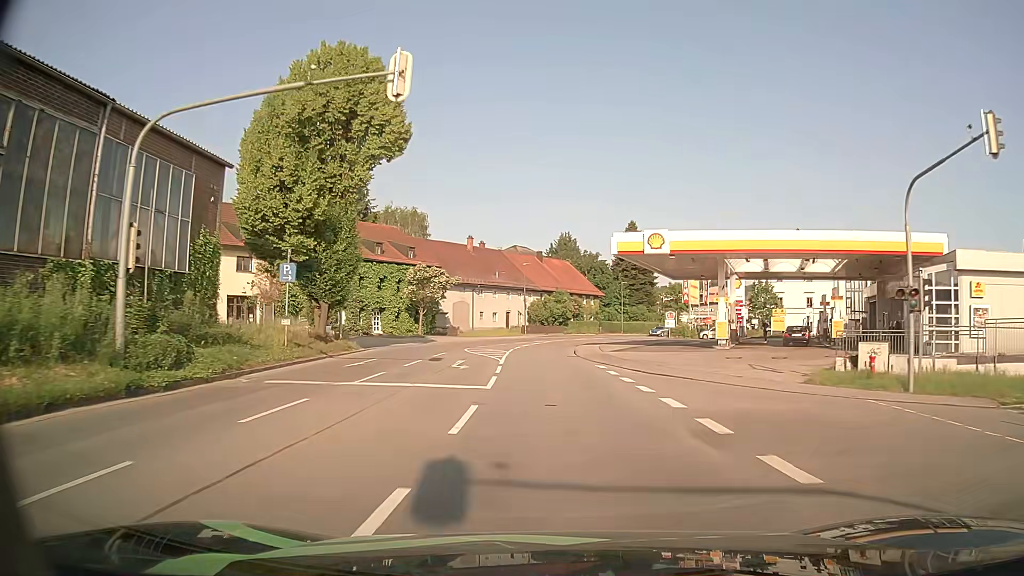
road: tertiary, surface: asphalt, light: Day
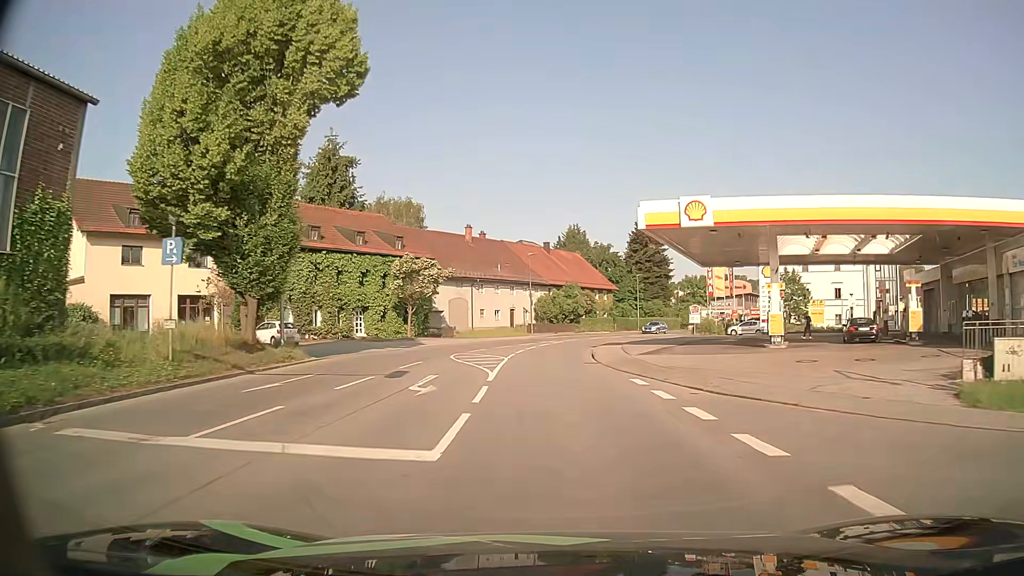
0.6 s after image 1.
(0.0, +7.9) m; -1°
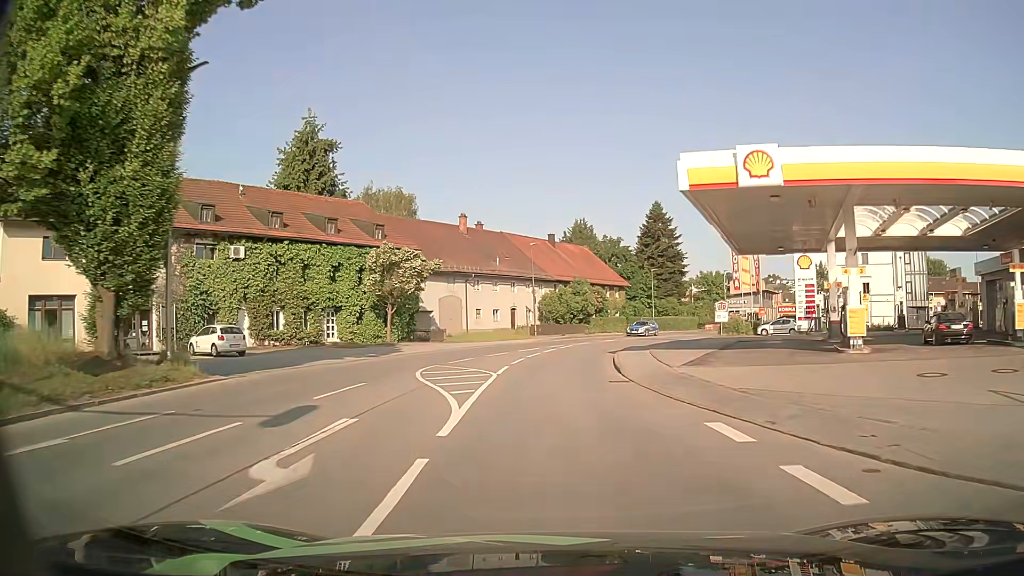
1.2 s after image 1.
(0.0, +7.8) m; 0°
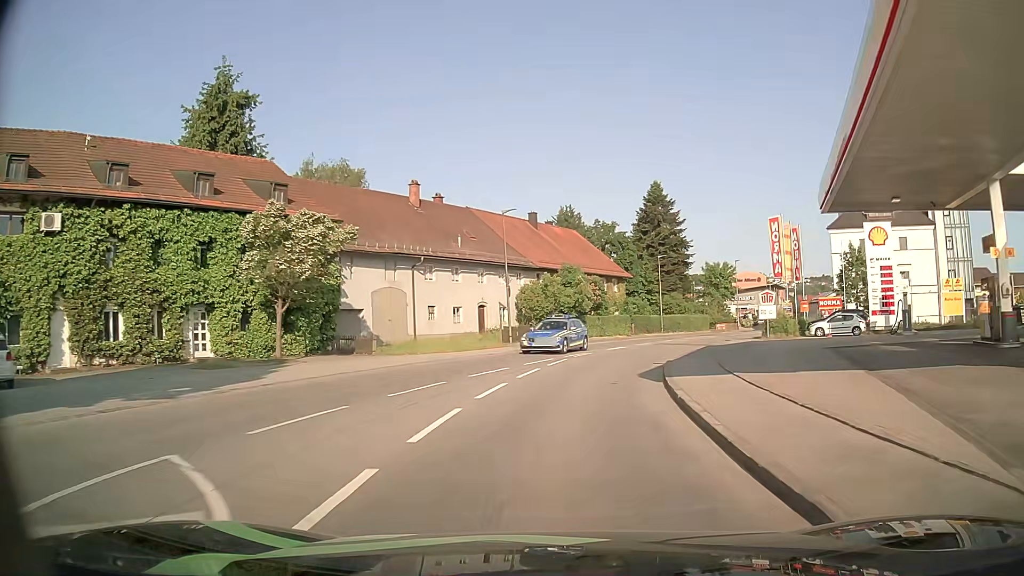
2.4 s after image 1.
(+0.1, +15.1) m; 0°
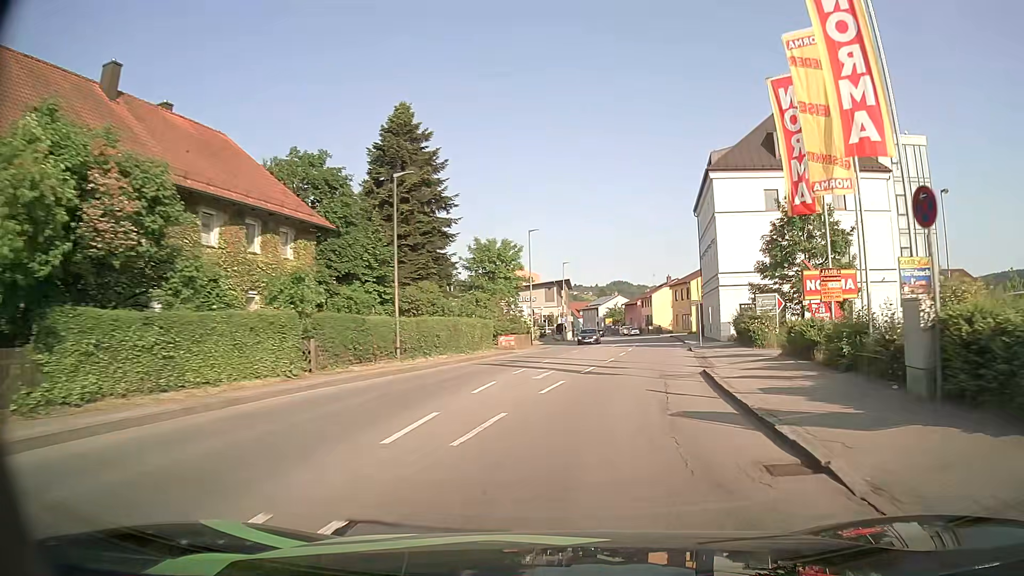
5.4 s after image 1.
(+5.9, +35.5) m; +21°
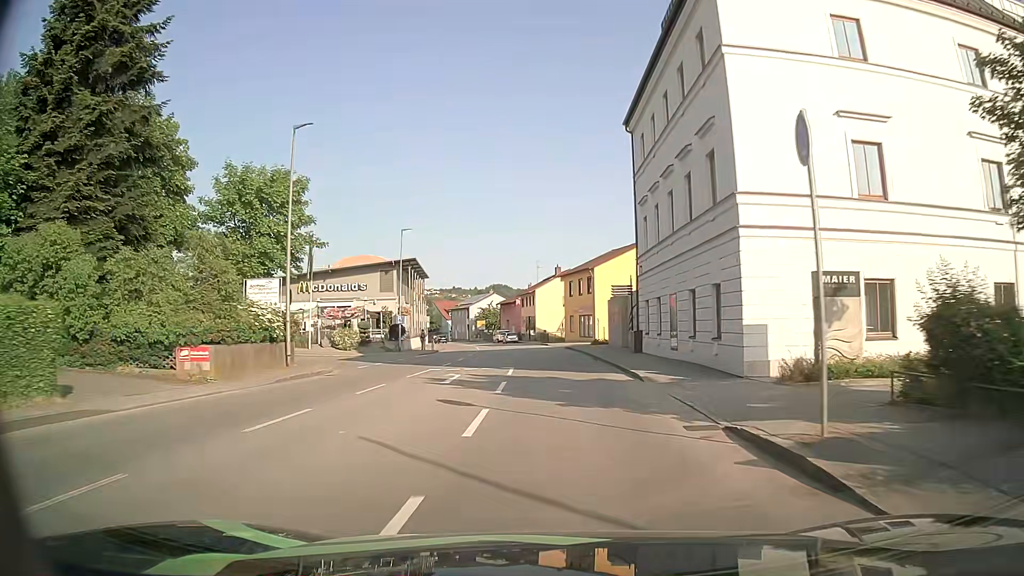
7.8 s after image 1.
(+3.9, +28.6) m; +11°
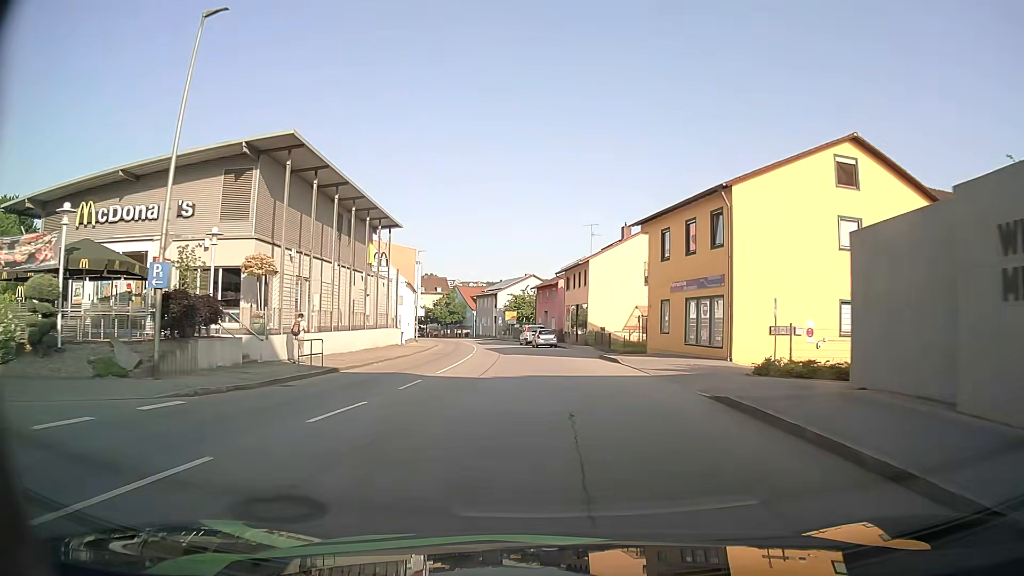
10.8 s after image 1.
(-0.8, +36.8) m; -4°
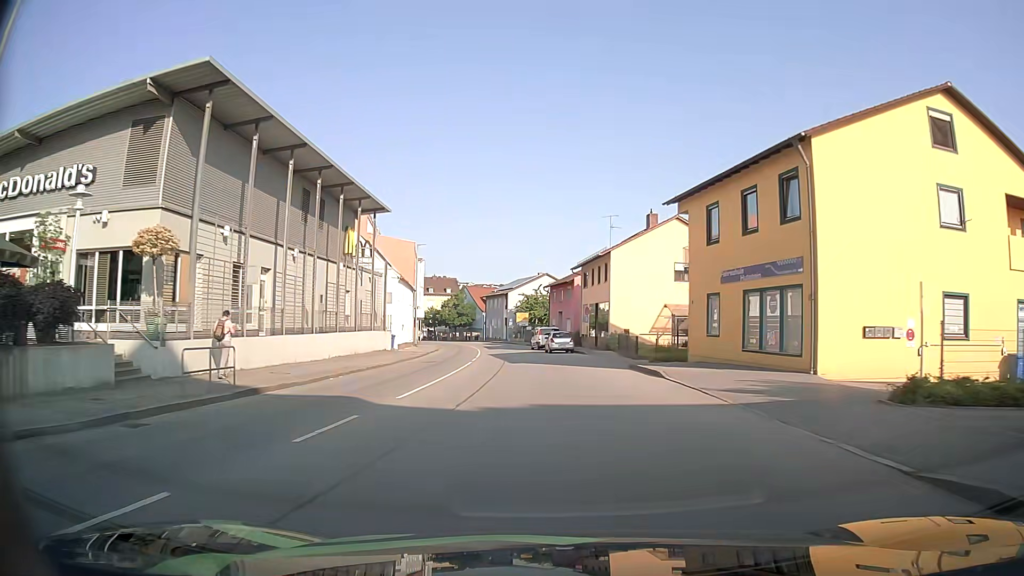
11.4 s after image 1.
(-0.1, +7.6) m; -1°
(0, +10) (-1, +20) (-1, +30) (-2, +40) (-3, +50) (-4, +60) (-6, +70) (-7, +80) (-10, +89) (-12, +99) m
